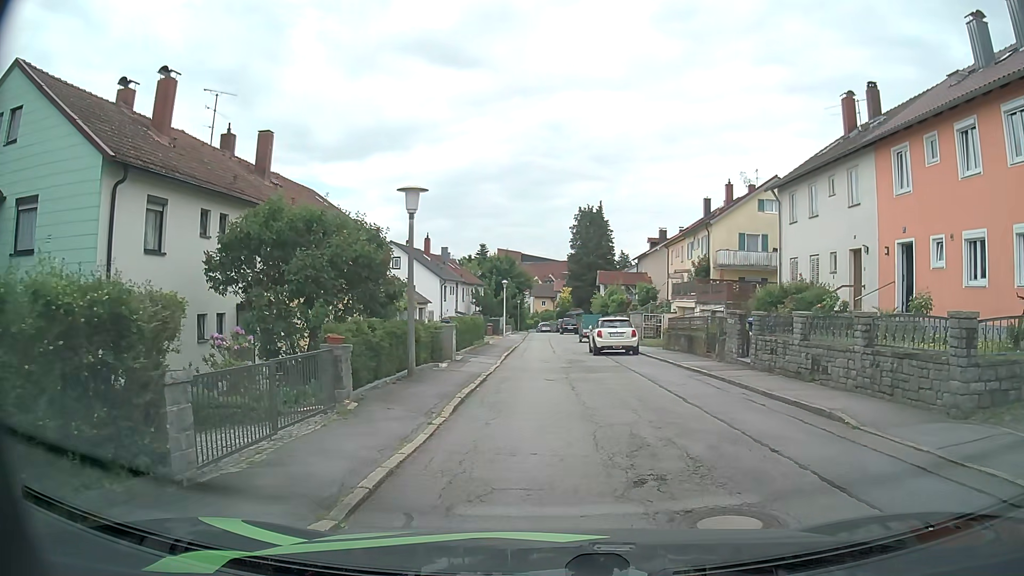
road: residential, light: Day
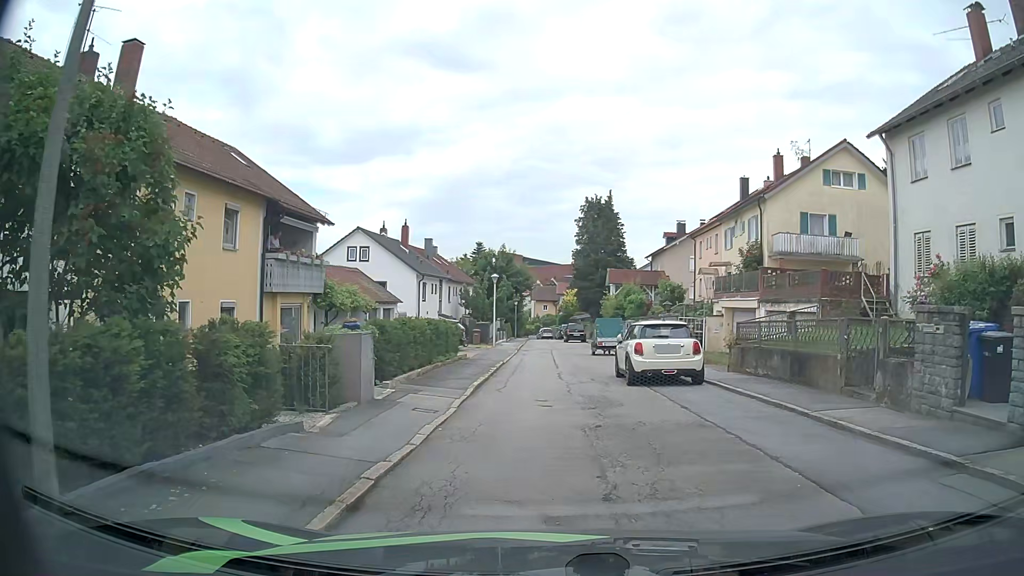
(0.0, +10.6) m; +1°
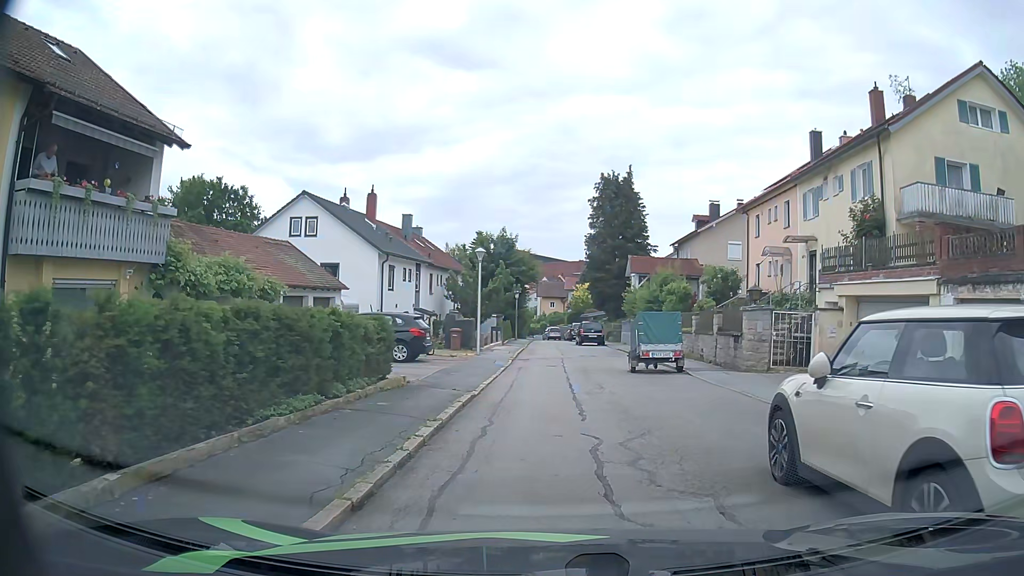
(-0.2, +12.0) m; -2°
(0, +10) (0, +20) (+1, +30) (+1, +40) (+1, +50) (+1, +60) (+1, +70) (+1, +80) (0, +90) (-2, +100) m
